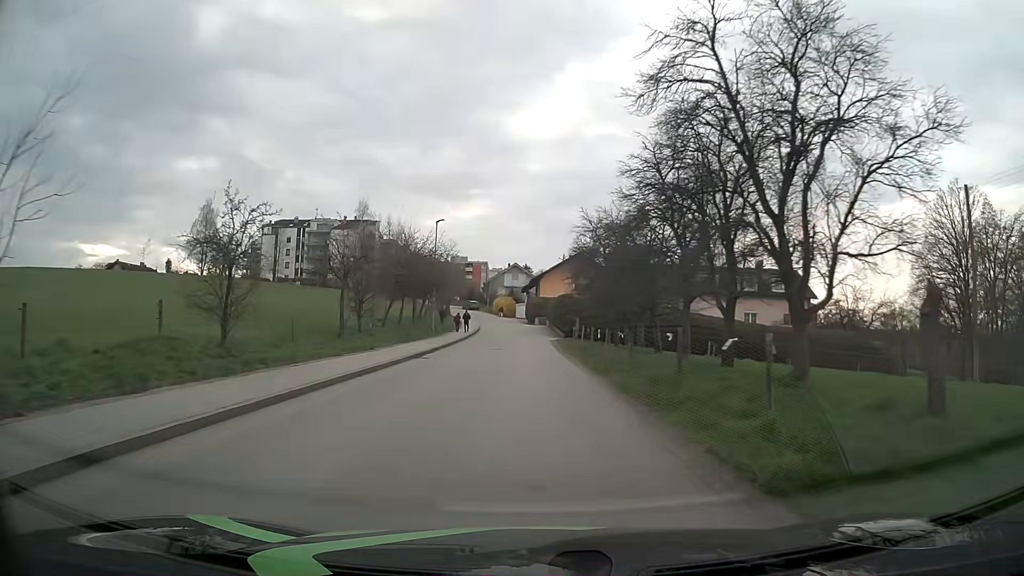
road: unclassified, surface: asphalt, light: Day
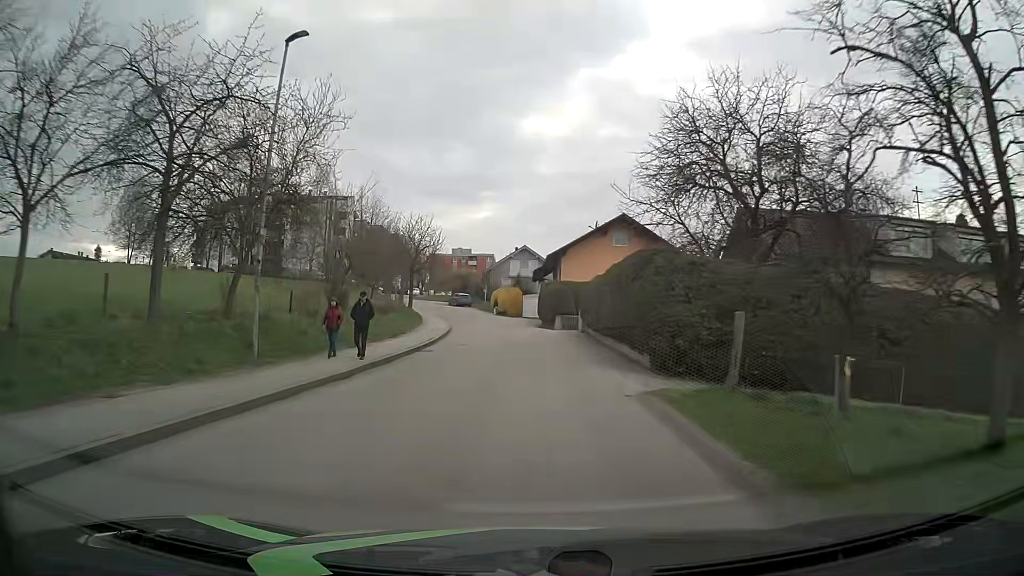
(-0.5, +32.8) m; -1°
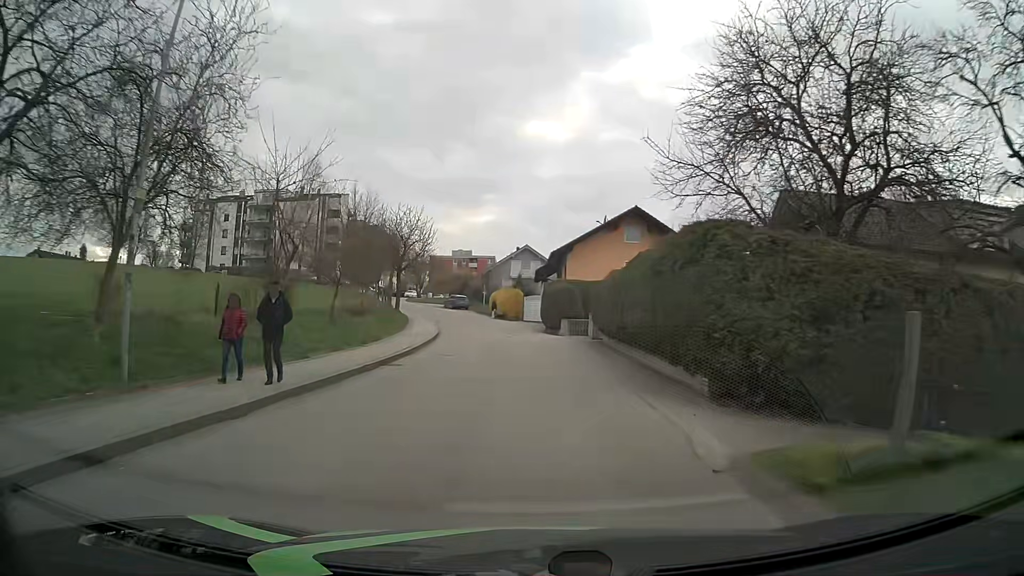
(0.0, +5.6) m; 0°
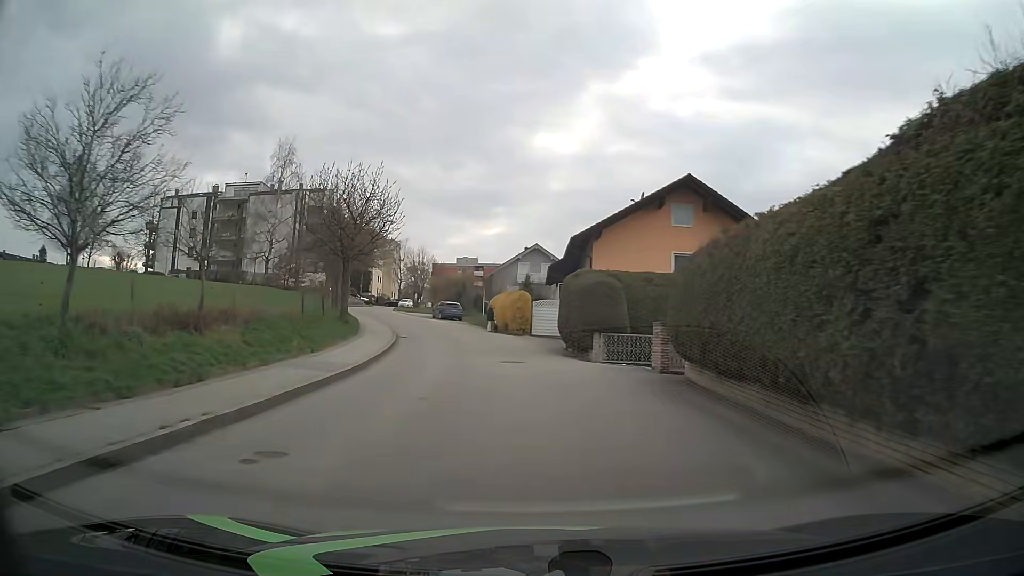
(-0.1, +15.0) m; -1°
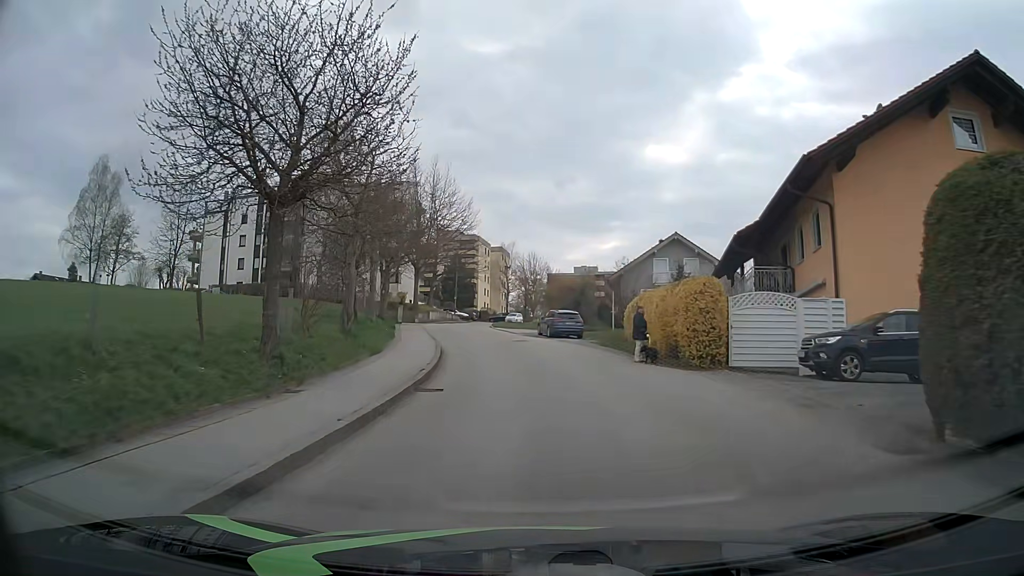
(-1.6, +19.2) m; -10°
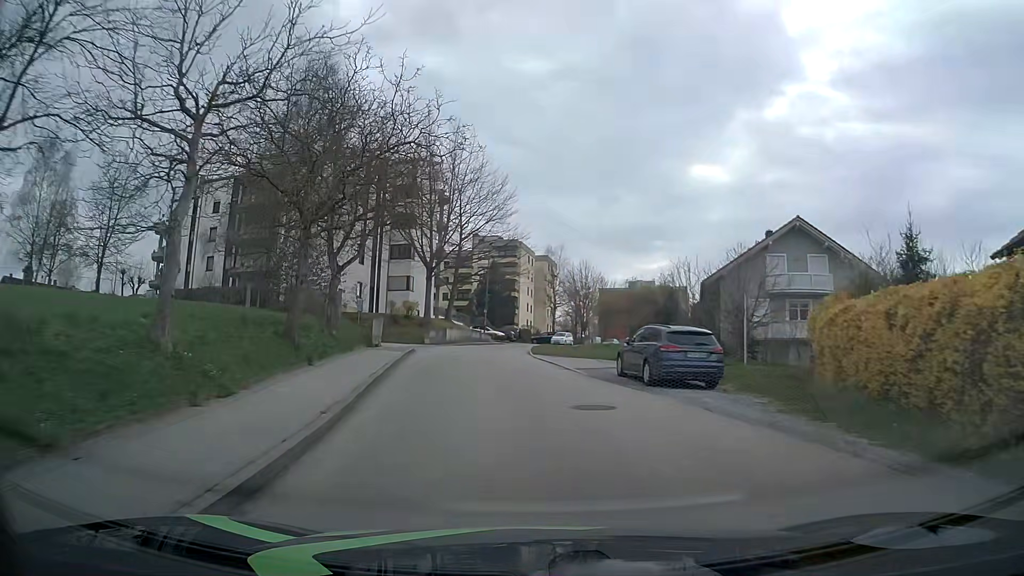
(-0.8, +19.5) m; -4°
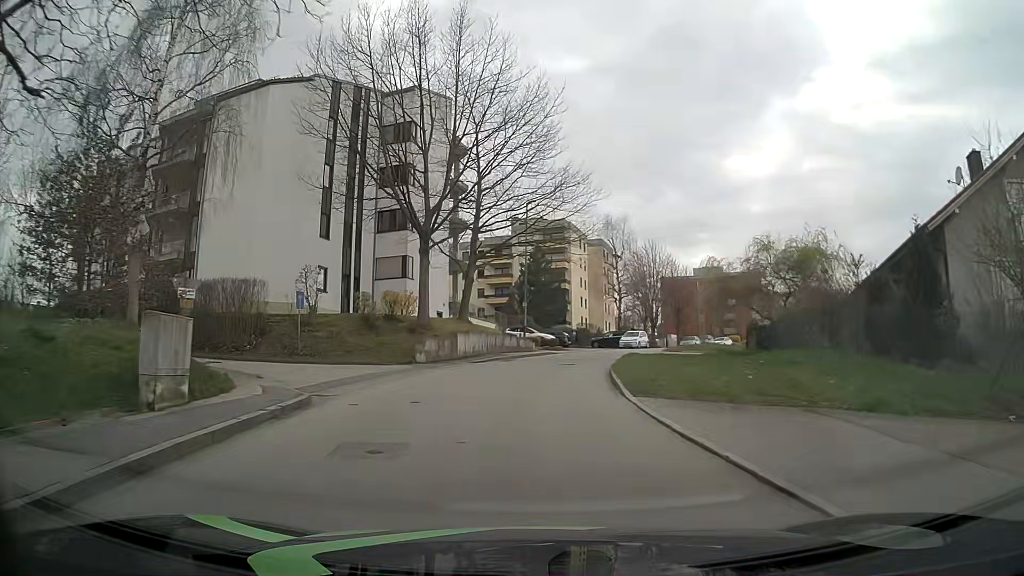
(-0.7, +20.9) m; -4°
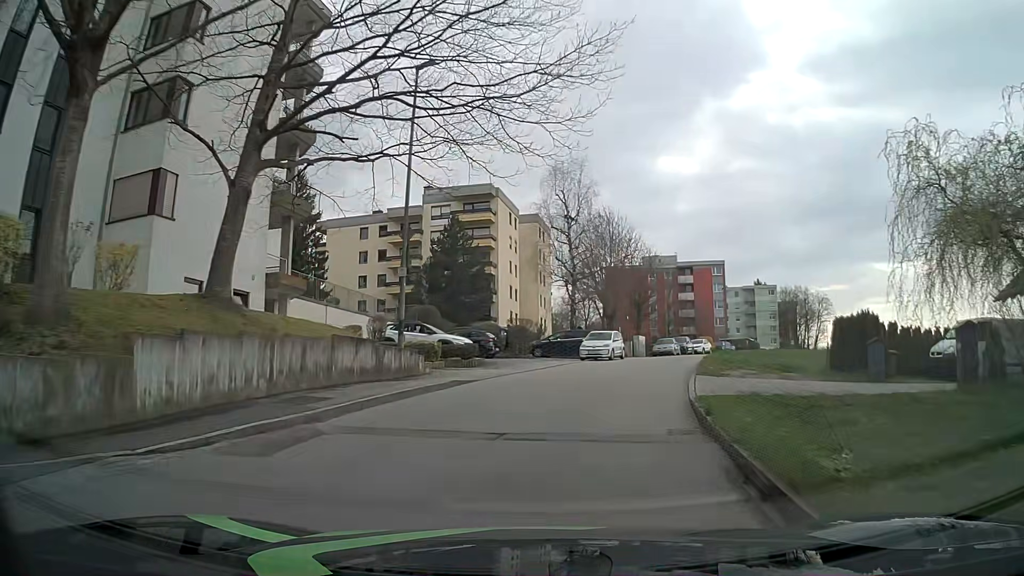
(+0.8, +21.8) m; +6°
(+1, +10) (+3, +20) (+6, +29) (+9, +39) (+13, +48) (+17, +57) (+22, +66) (+27, +74) (+33, +82) (+39, +90) m
